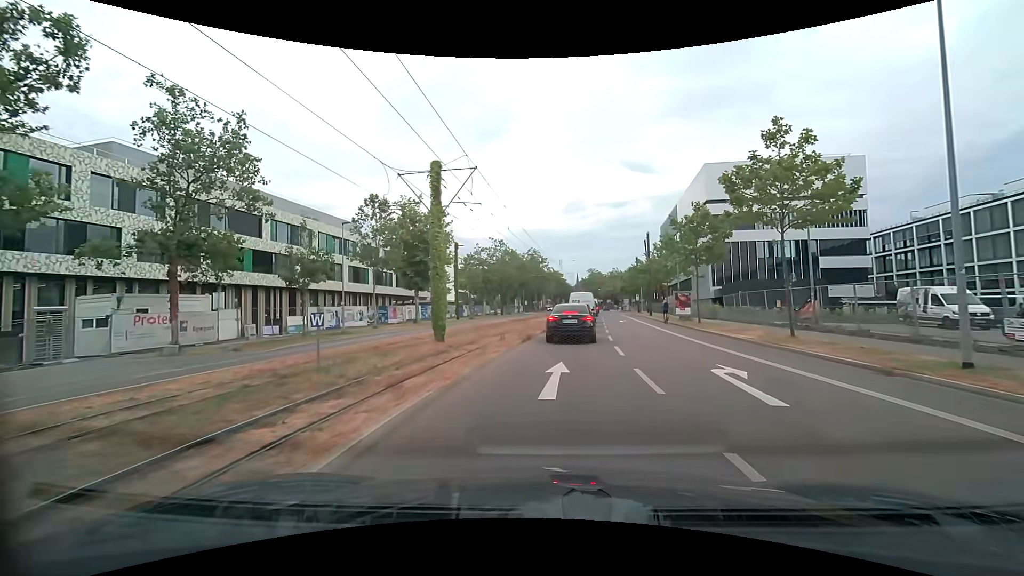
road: secondary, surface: asphalt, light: Day
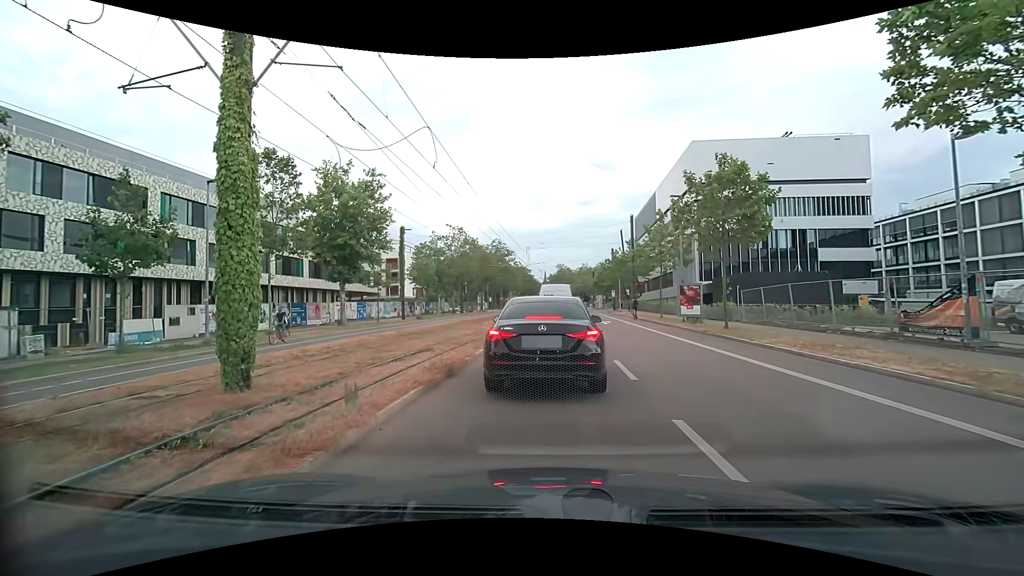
(+0.3, +10.5) m; +4°
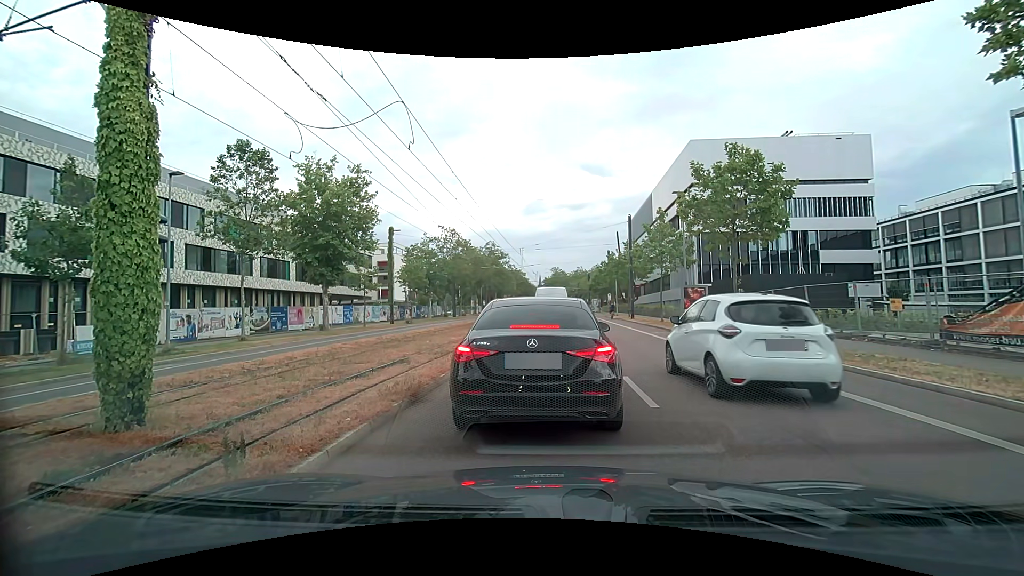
(0.0, +2.0) m; -2°
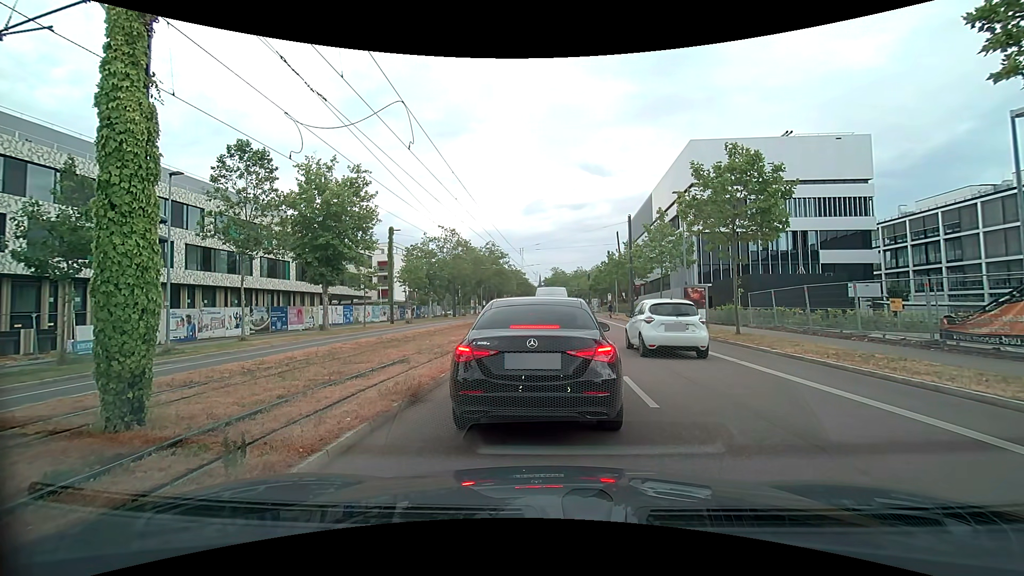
(0.0, 0.0) m; 0°
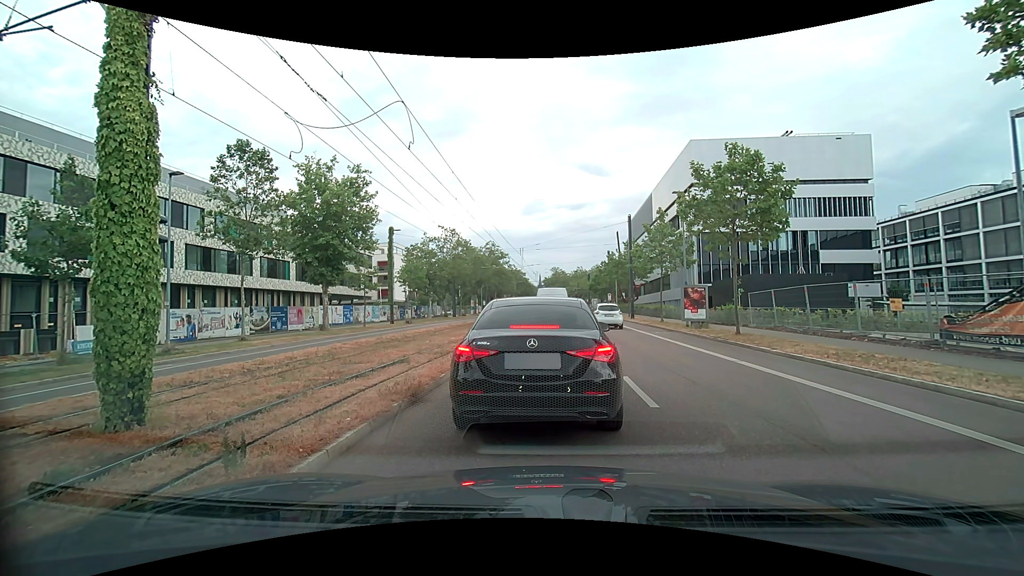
(0.0, 0.0) m; 0°
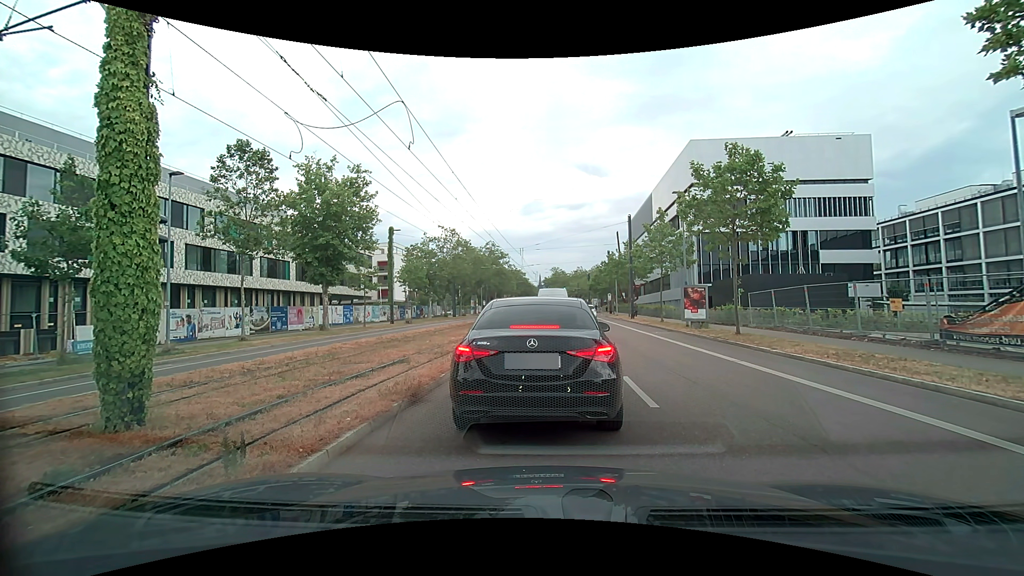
(0.0, 0.0) m; 0°
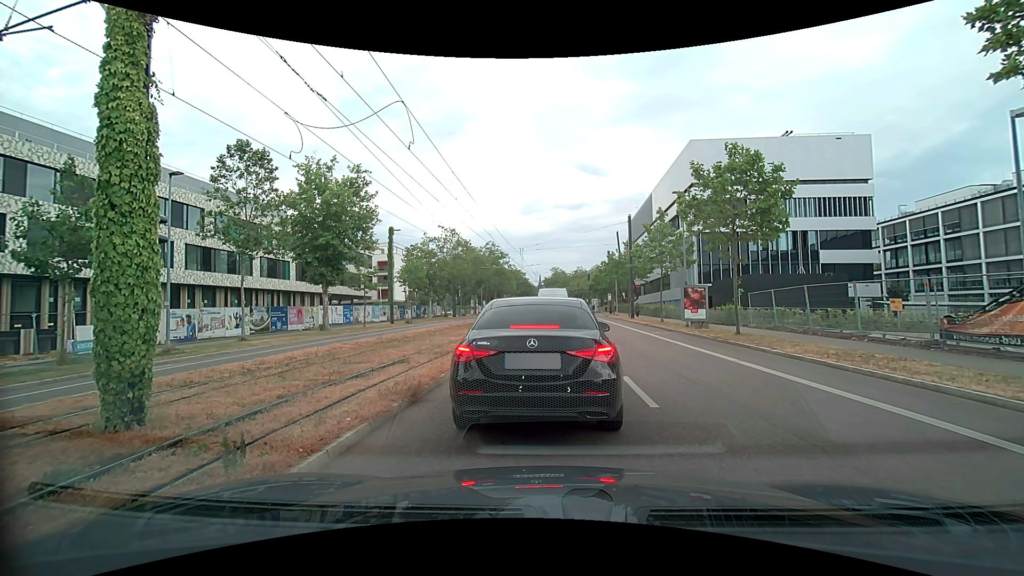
(0.0, 0.0) m; 0°
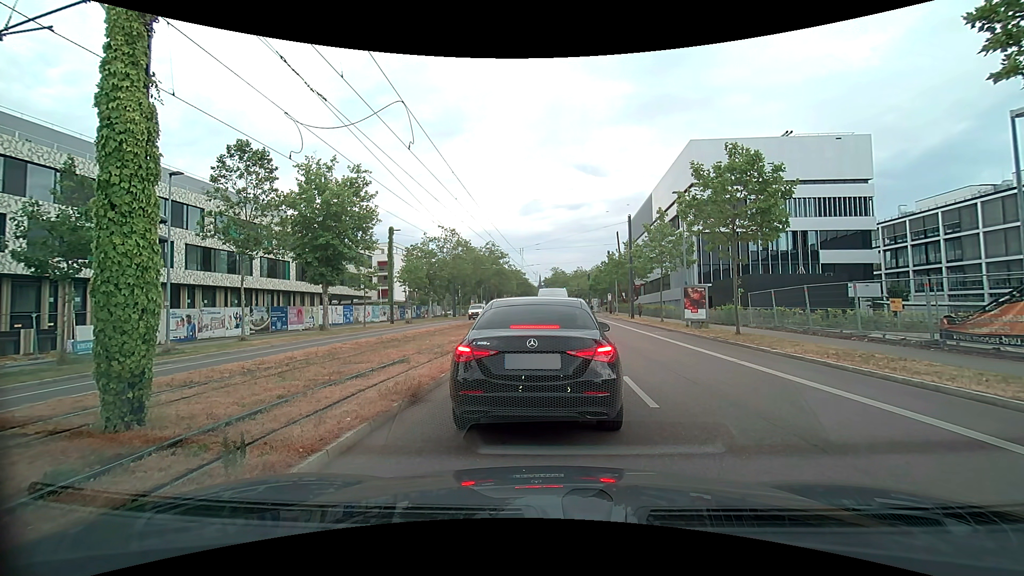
(0.0, 0.0) m; 0°
(0, +10) (+1, +20) (+2, +30) (+2, +40) (+3, +50) (+4, +60) (+5, +70) (+5, +80) (+6, +90) (+7, +100) m
